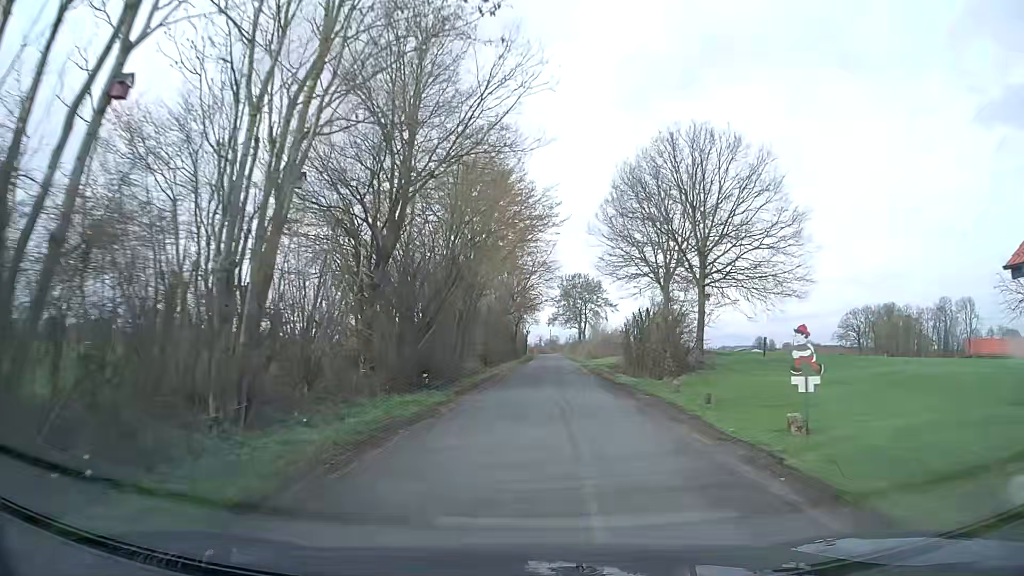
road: unclassified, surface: asphalt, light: Day
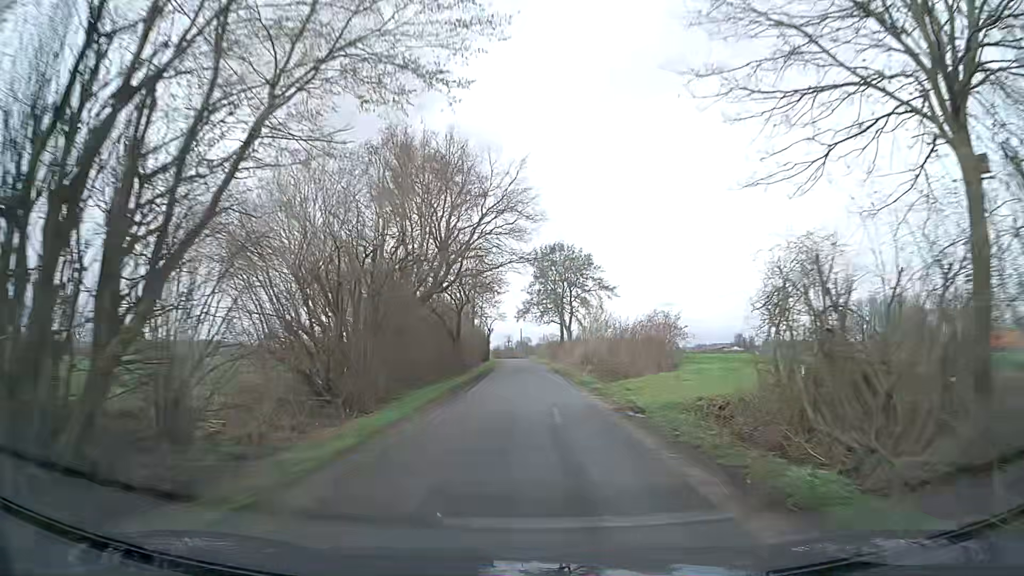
(+1.2, +32.0) m; +3°
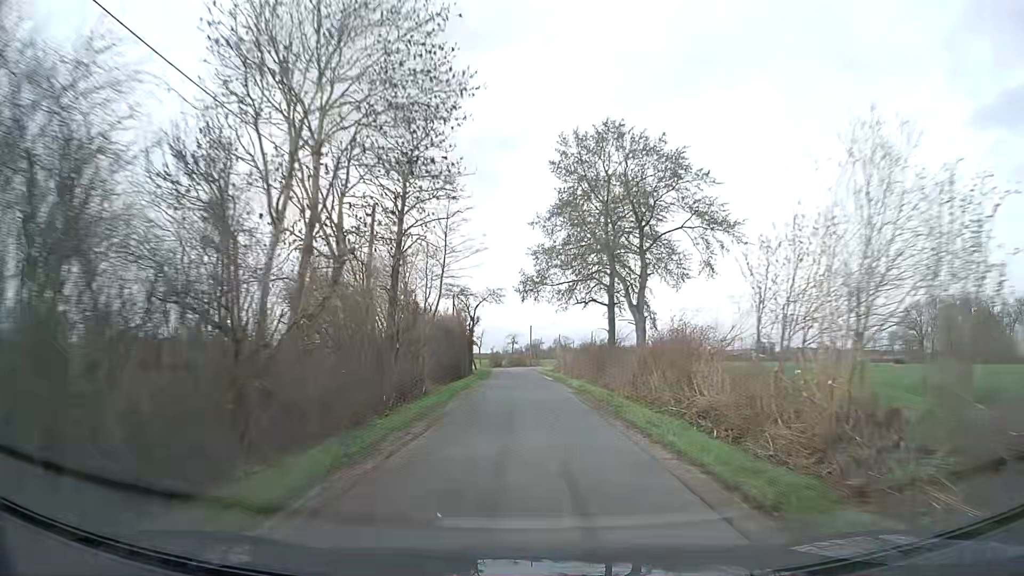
(-0.6, +40.3) m; -1°
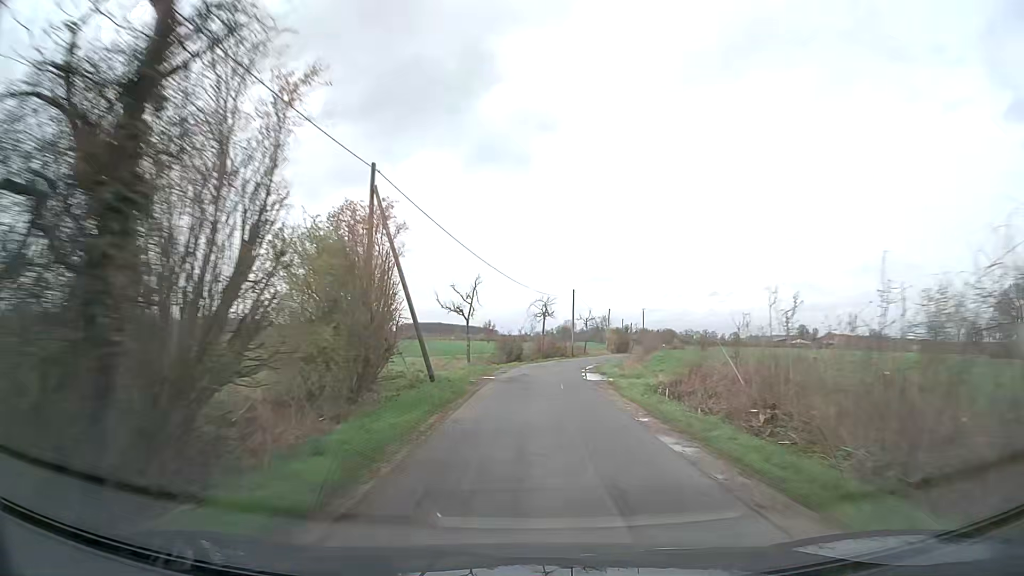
(-1.3, +45.6) m; -2°
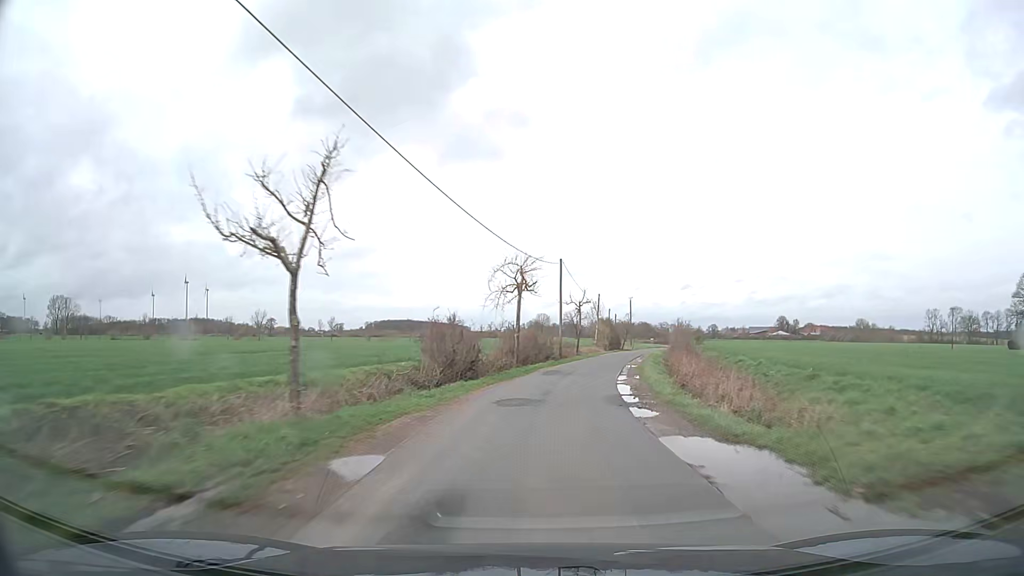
(+0.1, +23.4) m; +2°
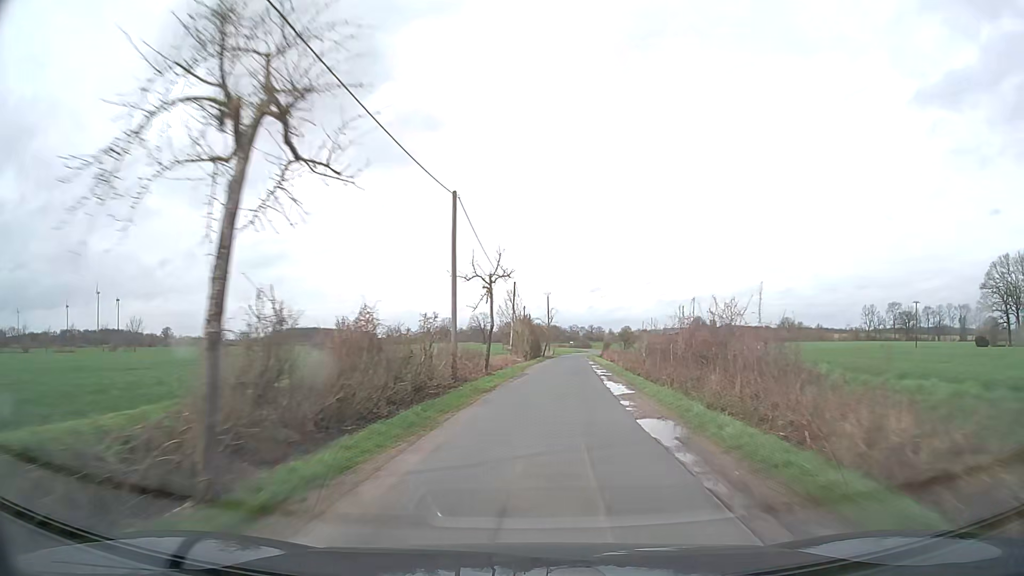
(+1.4, +23.8) m; +7°
